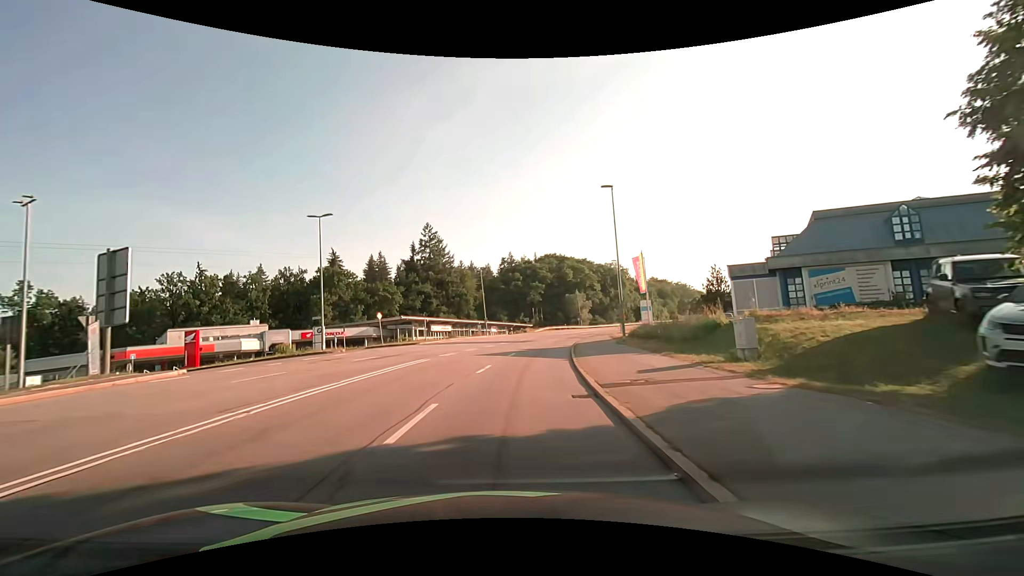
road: secondary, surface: asphalt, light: Day
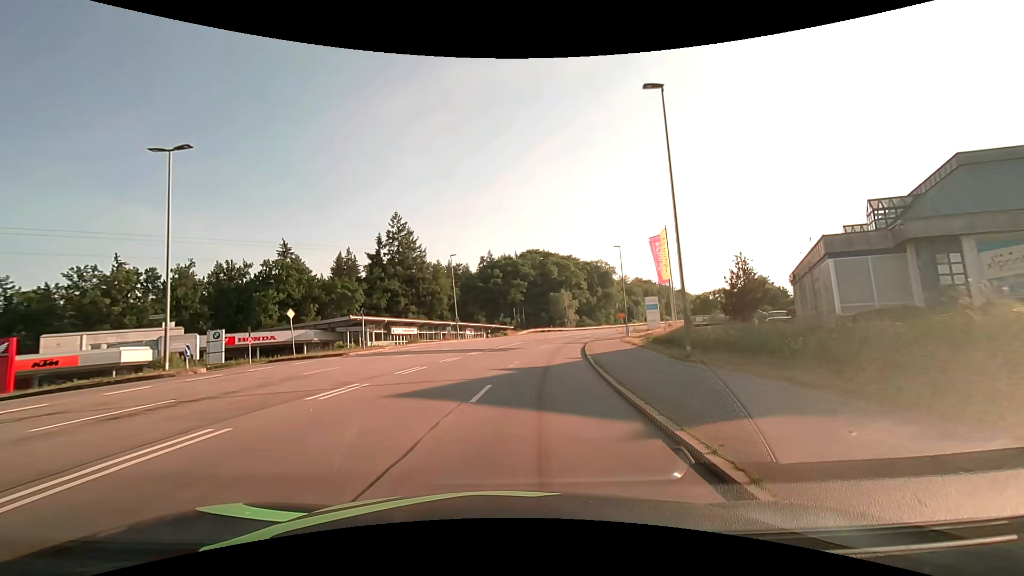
(+0.2, +14.5) m; +2°
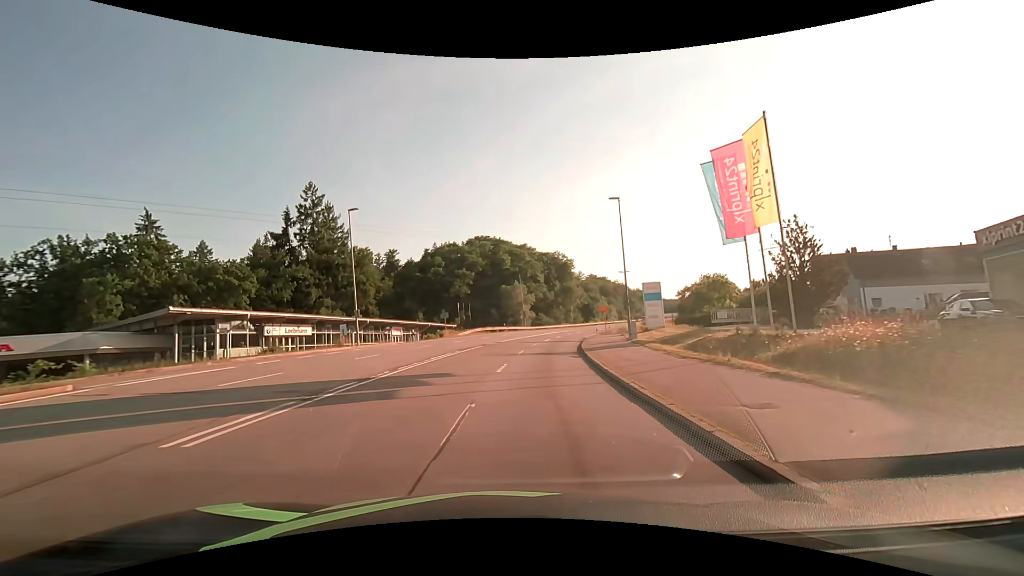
(+1.1, +21.7) m; +6°
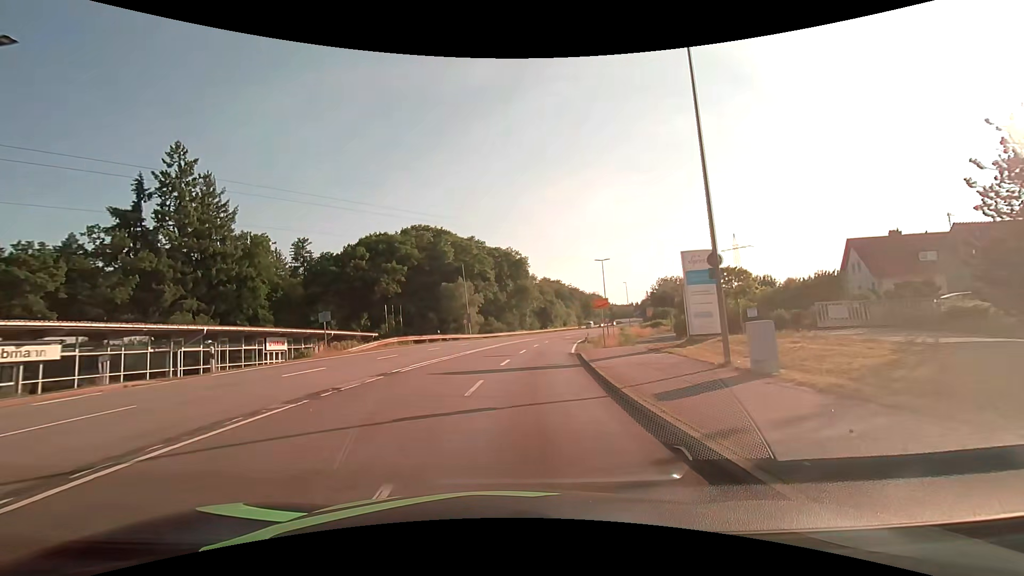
(+1.3, +22.3) m; +6°
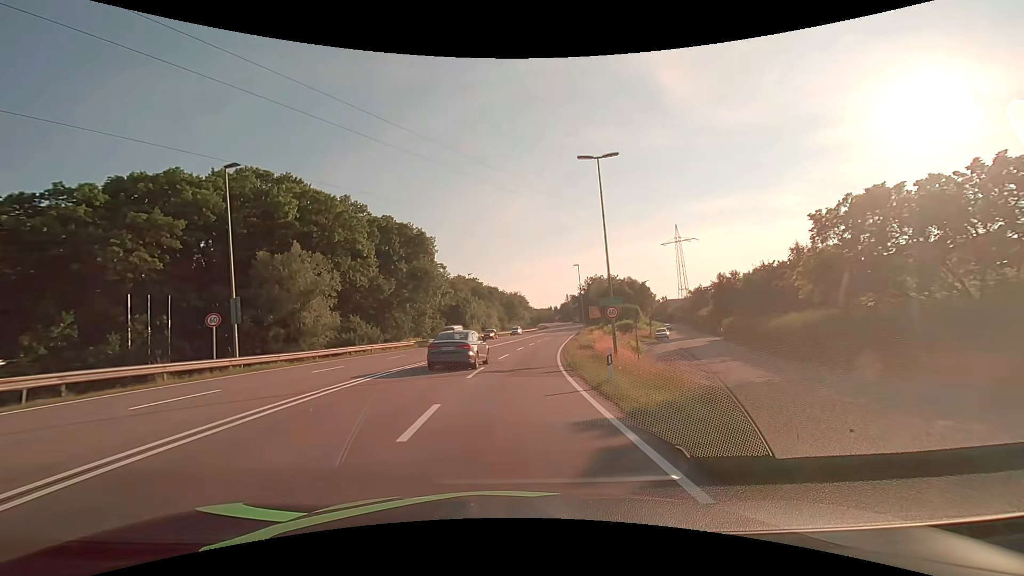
(+3.1, +39.7) m; +9°
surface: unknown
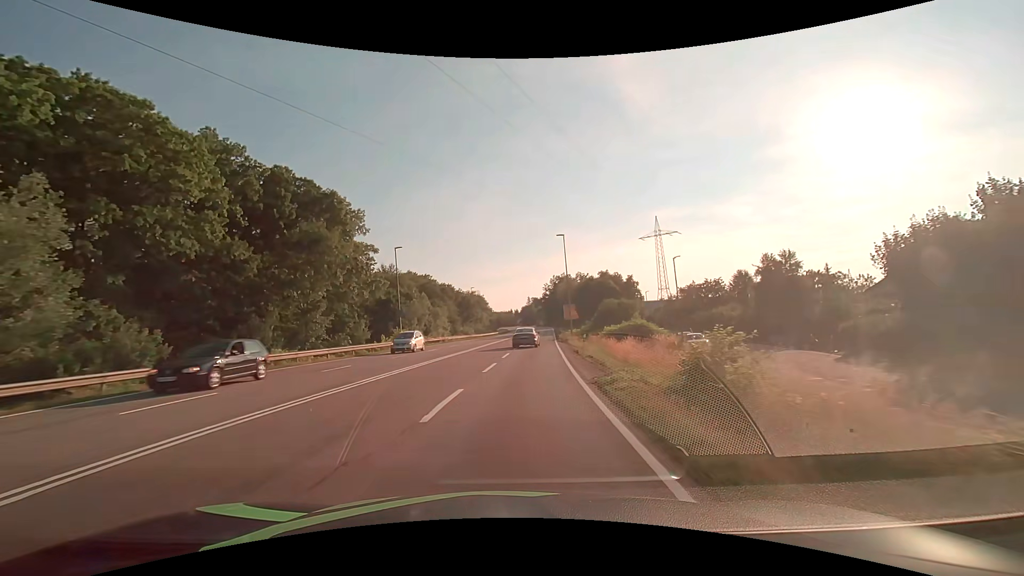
(+1.1, +26.1) m; +4°
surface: asphalt
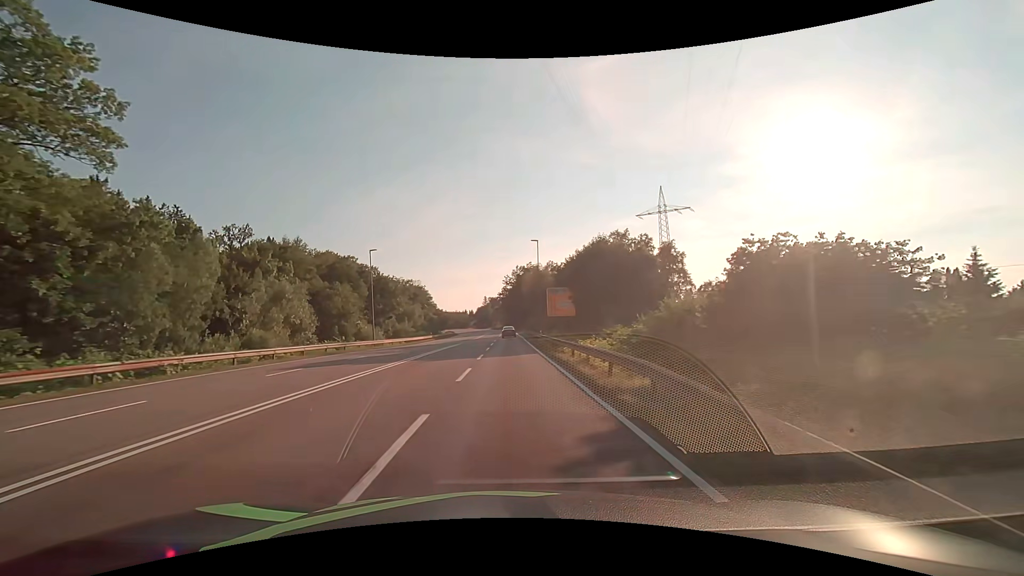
(+2.8, +47.0) m; +5°
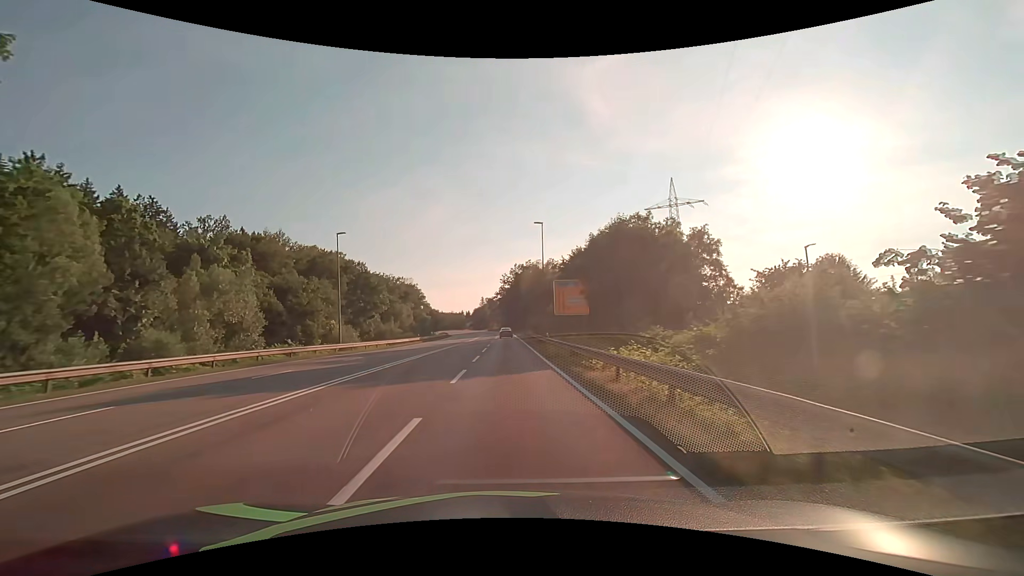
(0.0, +9.4) m; 0°
(0, +10) (0, +20) (0, +30) (0, +40) (0, +50) (0, +60) (0, +70) (0, +80) (-1, +90) (-1, +100) m
